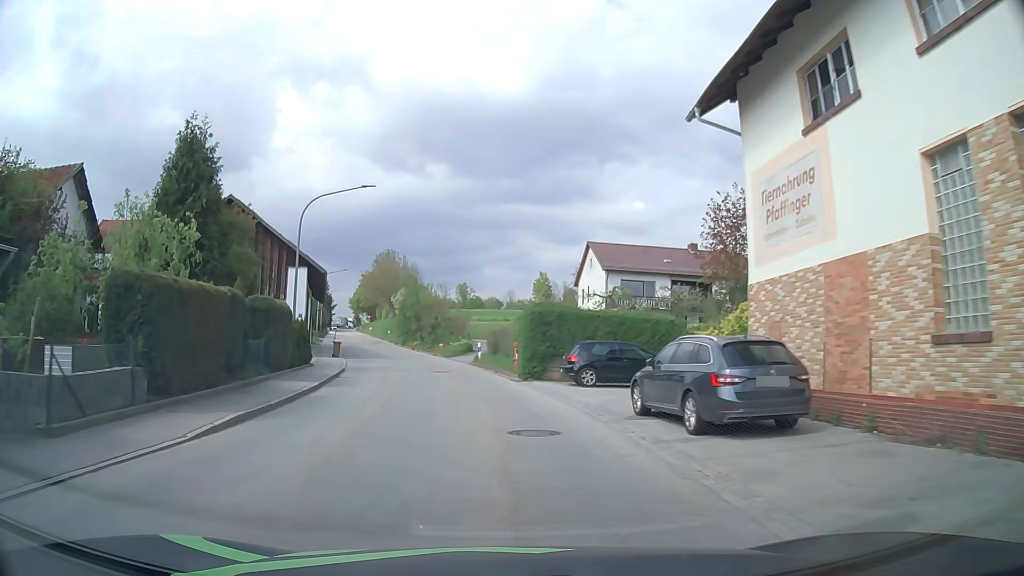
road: tertiary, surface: asphalt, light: Day
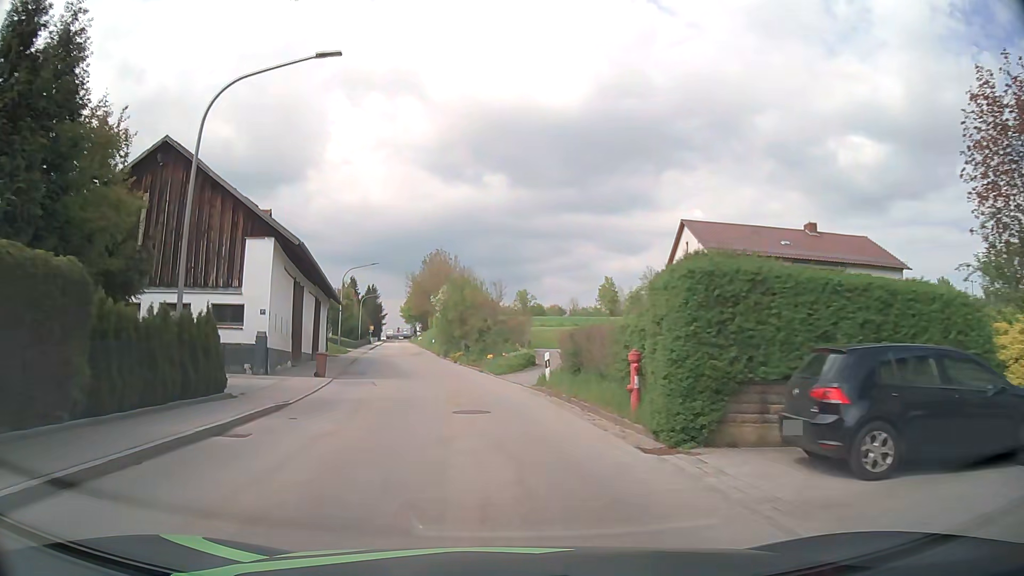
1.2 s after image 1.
(-0.6, +14.4) m; -4°
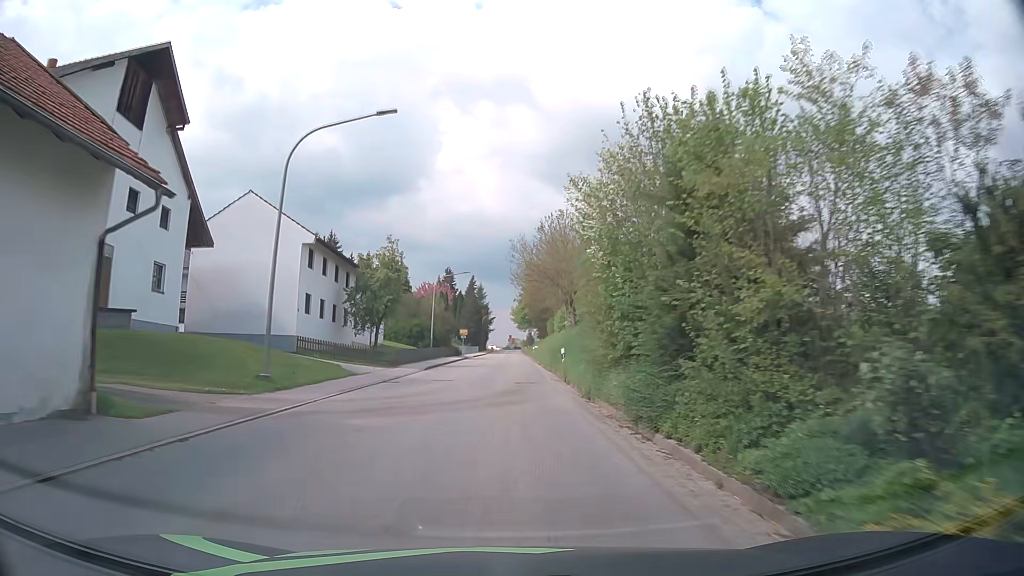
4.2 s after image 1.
(-5.0, +39.8) m; -11°
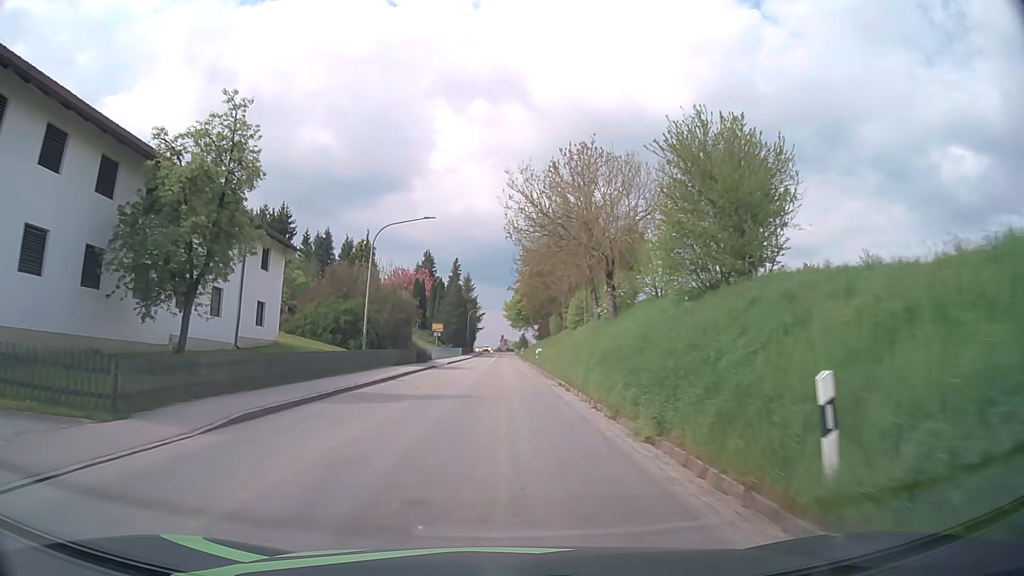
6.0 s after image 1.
(0.0, +25.5) m; 0°
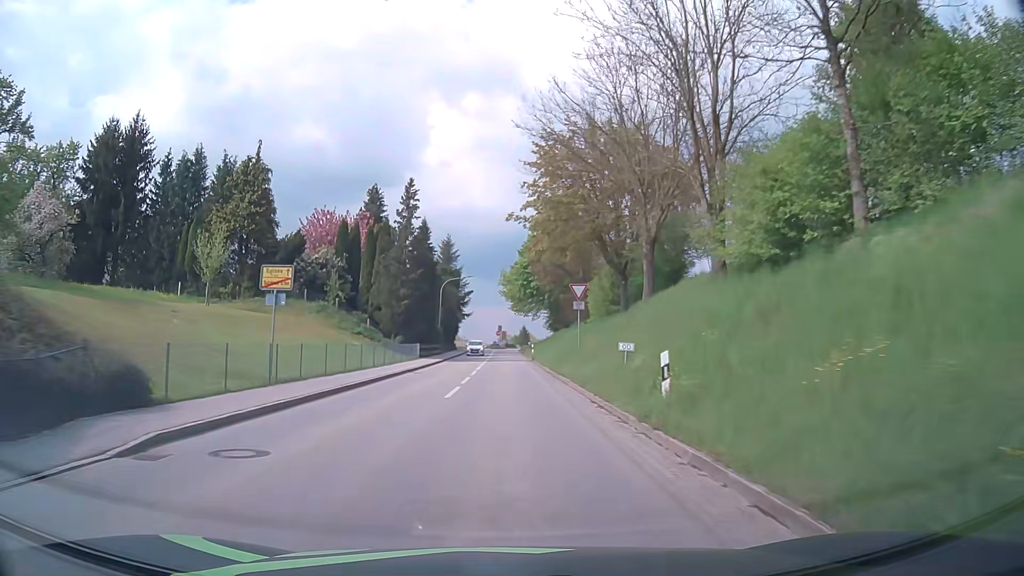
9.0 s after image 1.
(+0.3, +44.3) m; 0°
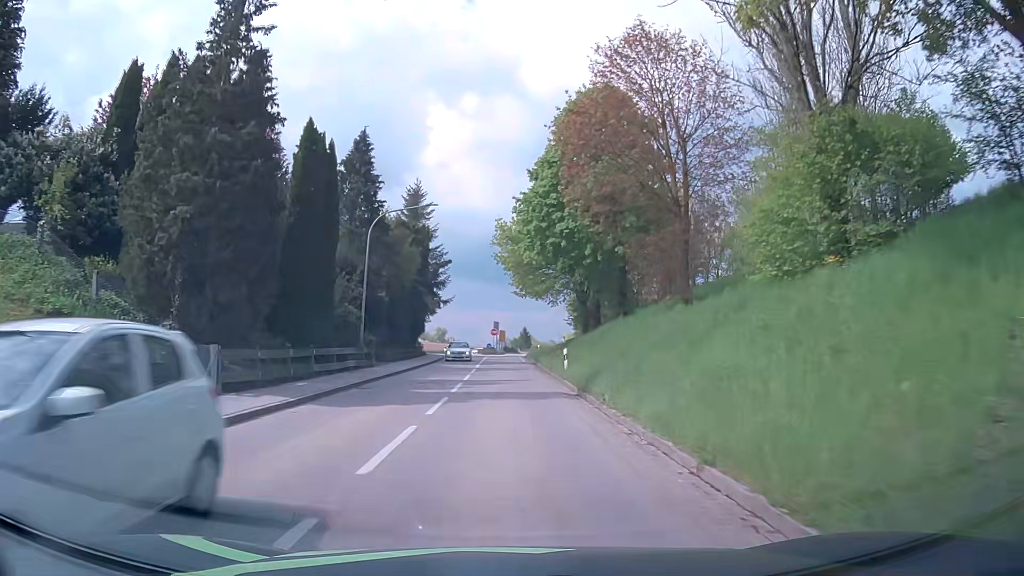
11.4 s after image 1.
(+0.2, +33.9) m; +1°
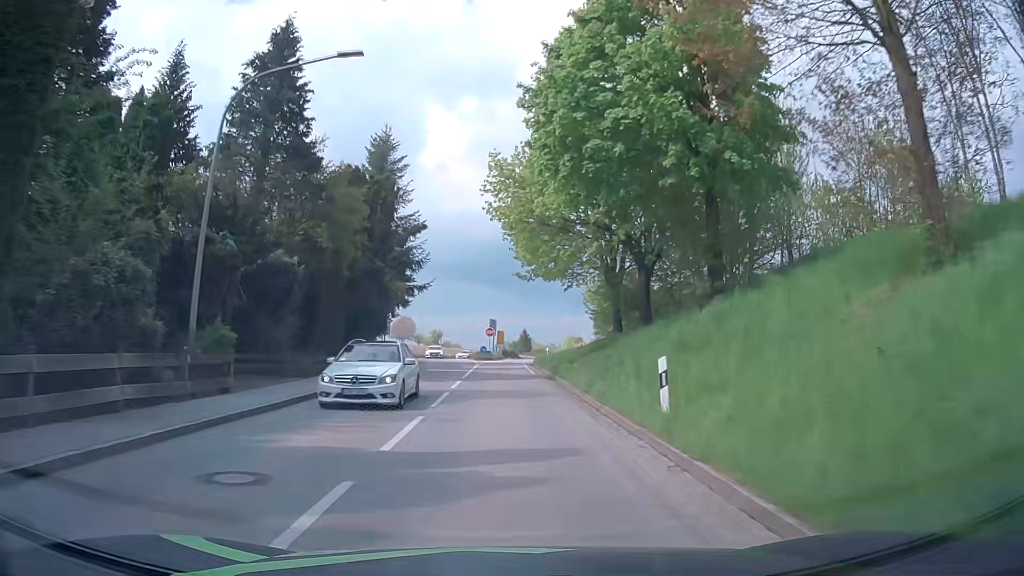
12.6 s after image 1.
(-0.1, +16.8) m; 0°
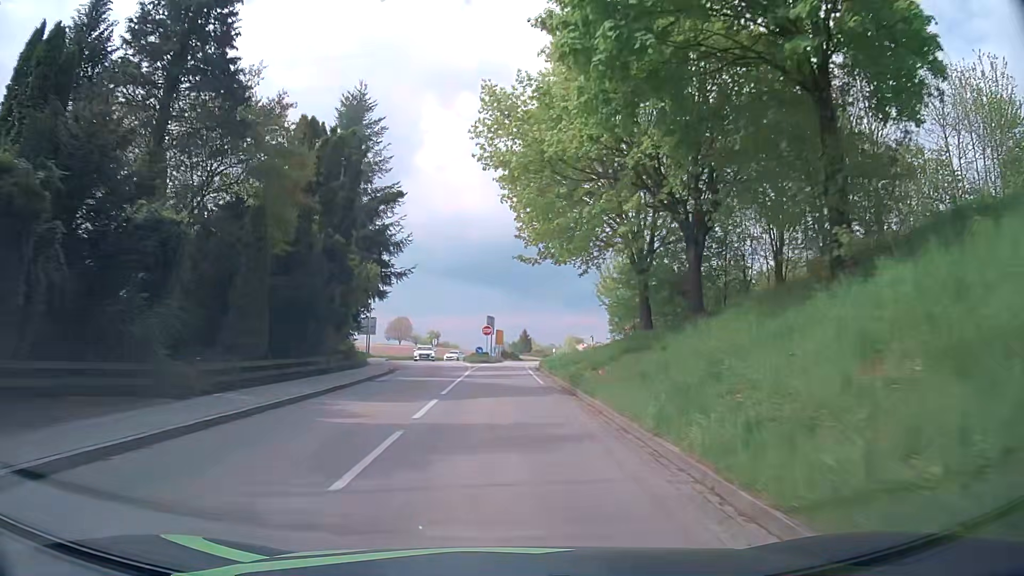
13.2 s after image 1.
(0.0, +8.4) m; 0°
(0, +10) (0, +20) (0, +30) (0, +40) (+1, +50) (+2, +60) (+2, +70) (-4, +78) (-11, +84) (-19, +90) m
